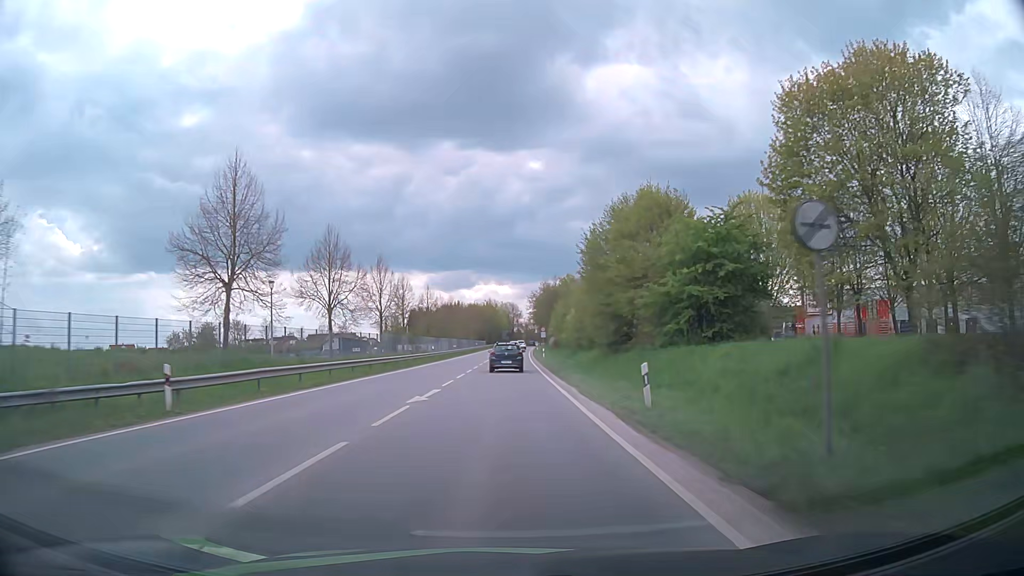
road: primary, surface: asphalt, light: Day
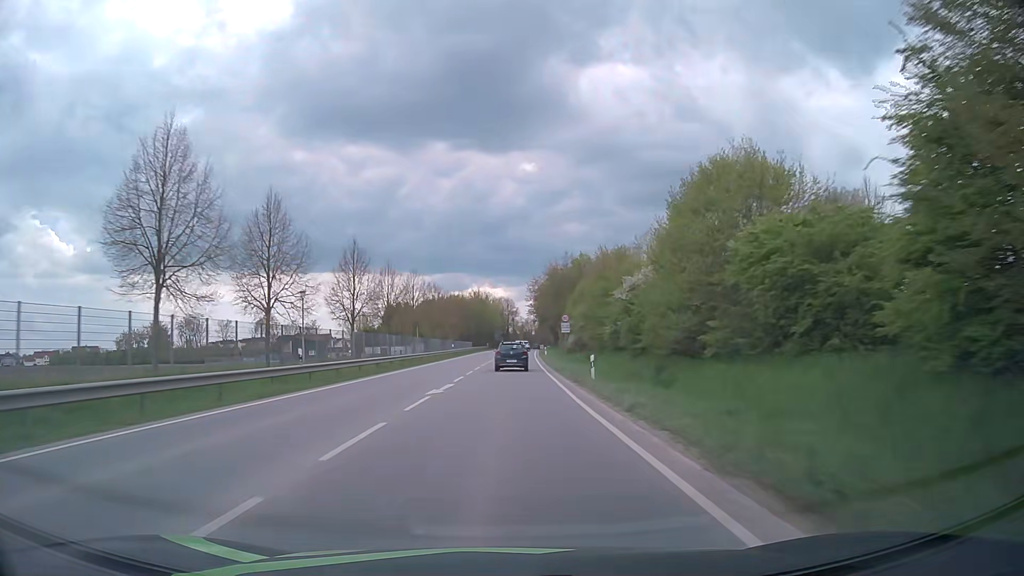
(+0.5, +39.3) m; 0°
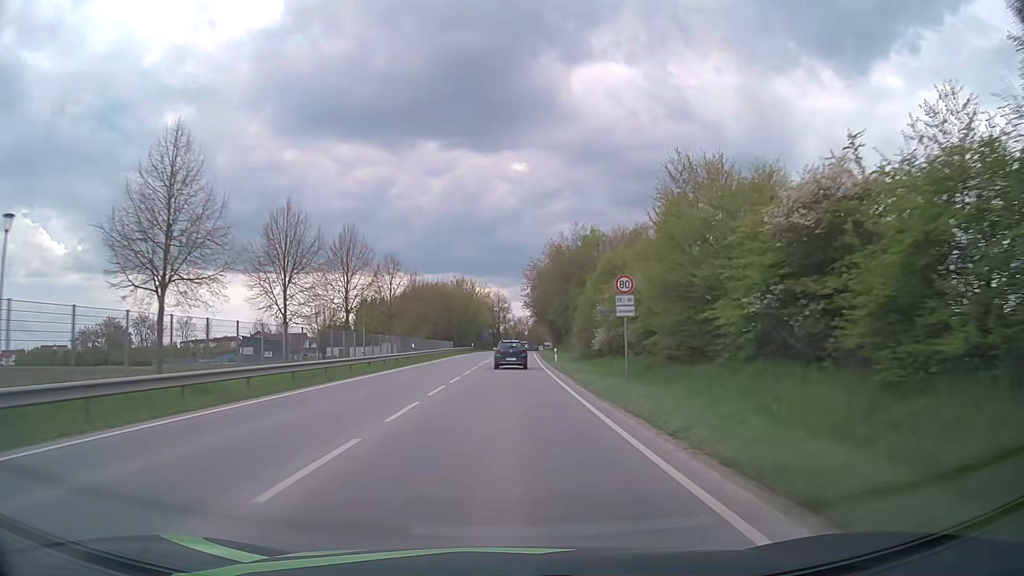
(+0.3, +26.2) m; +1°
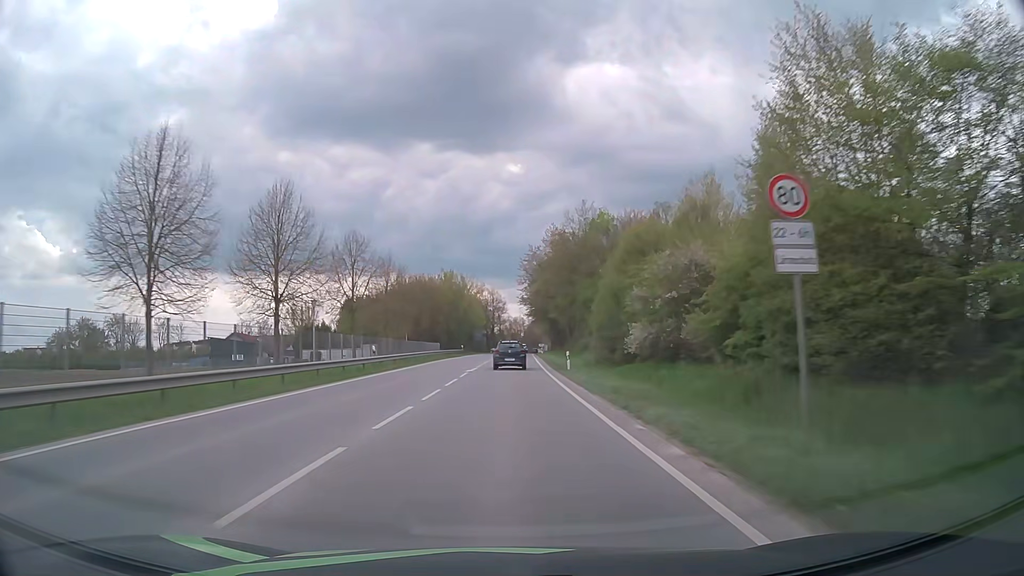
(+0.1, +13.1) m; +1°
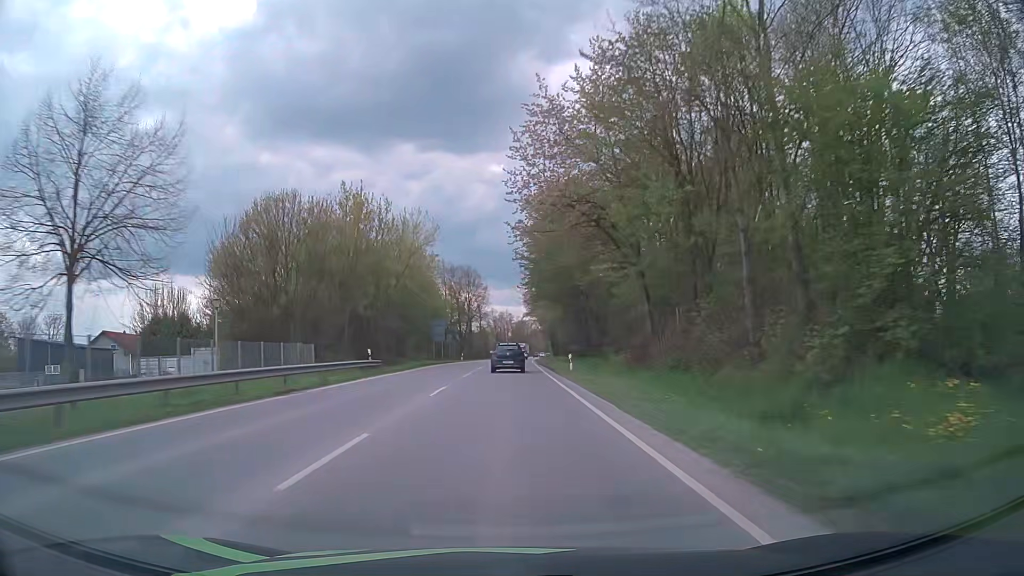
(+0.6, +52.1) m; +1°
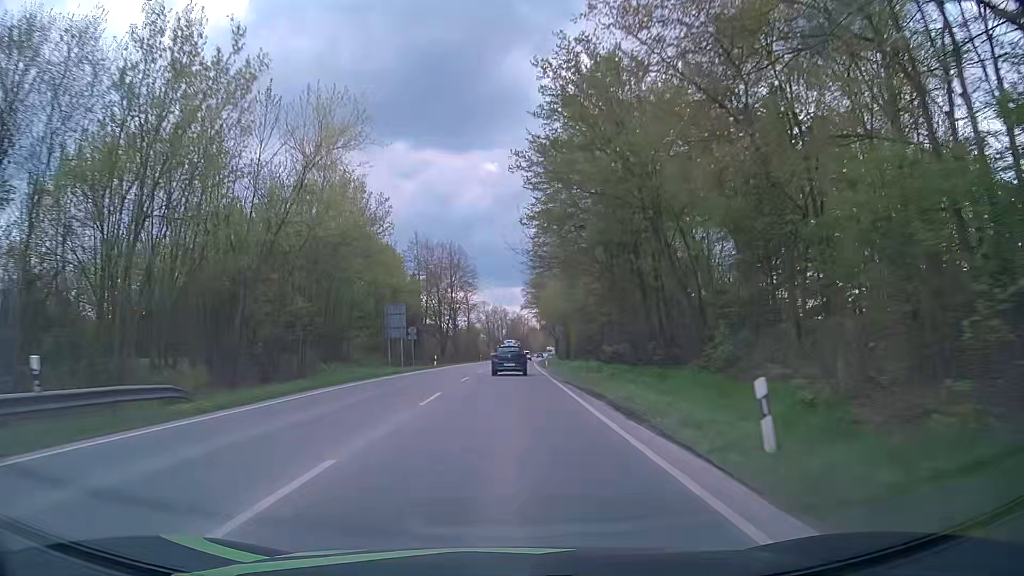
(+0.1, +25.9) m; 0°
